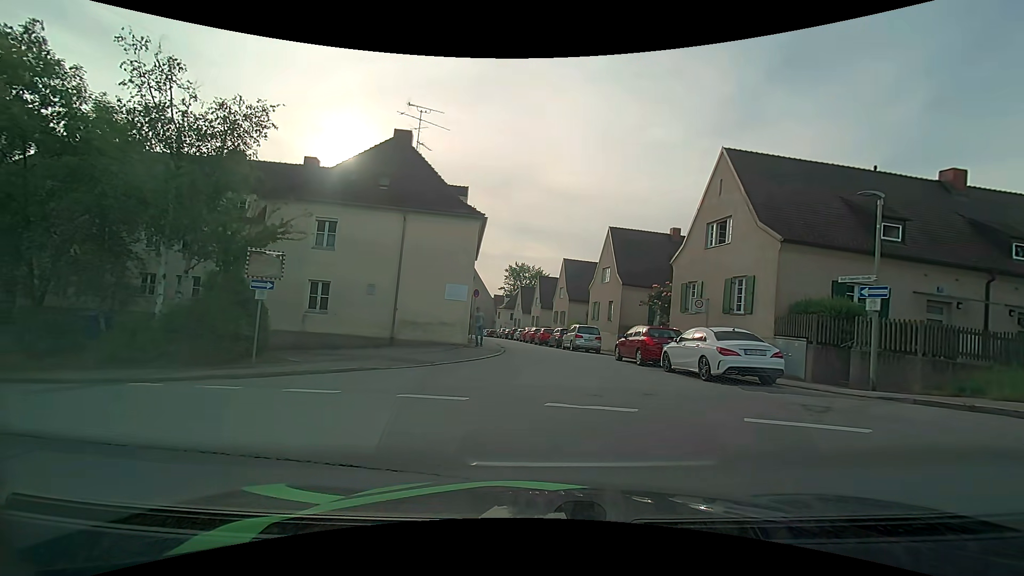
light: Day
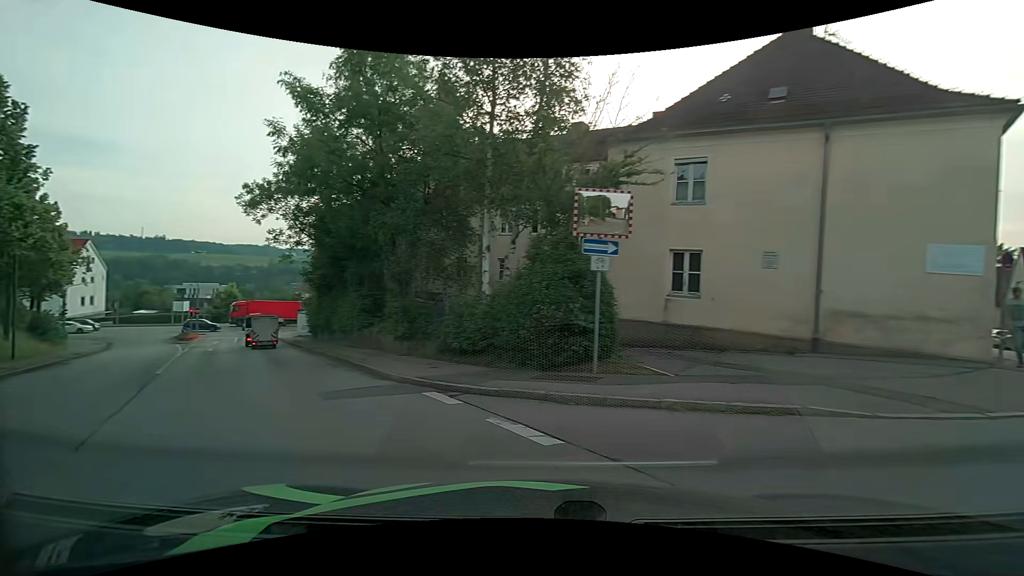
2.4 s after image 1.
(-2.3, +7.7) m; -38°
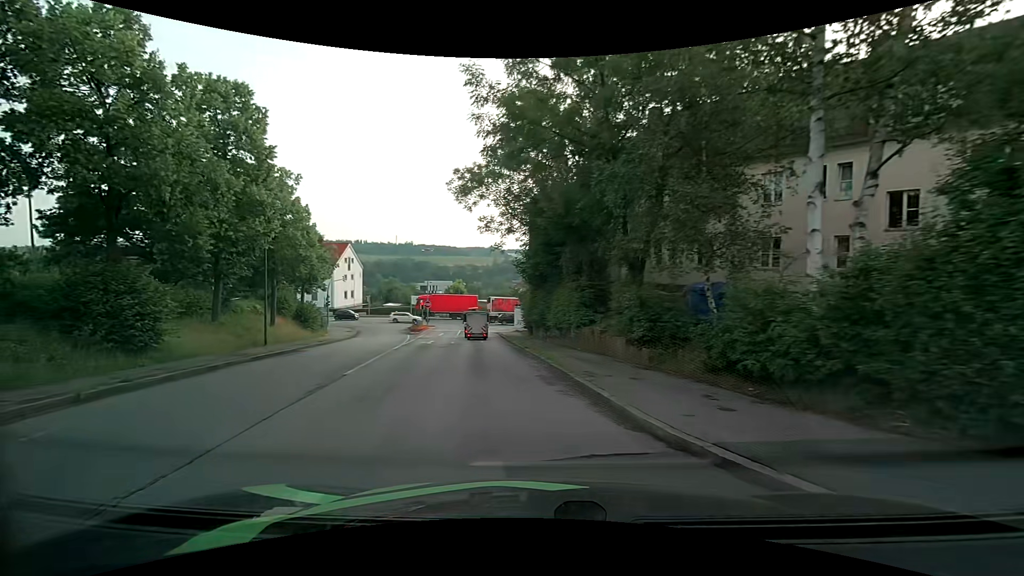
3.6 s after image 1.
(-1.3, +5.5) m; -25°
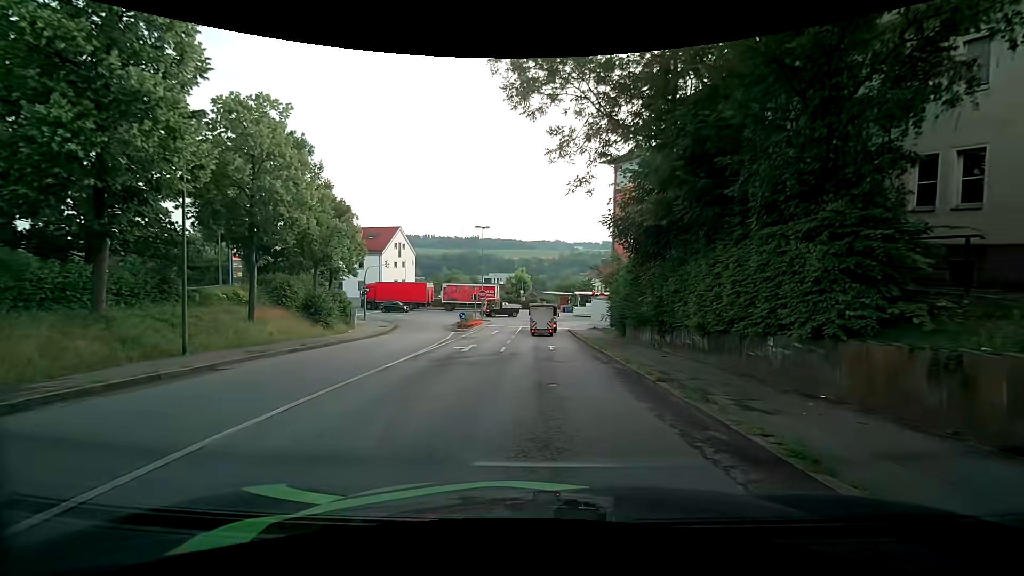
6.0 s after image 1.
(-1.3, +12.8) m; -7°
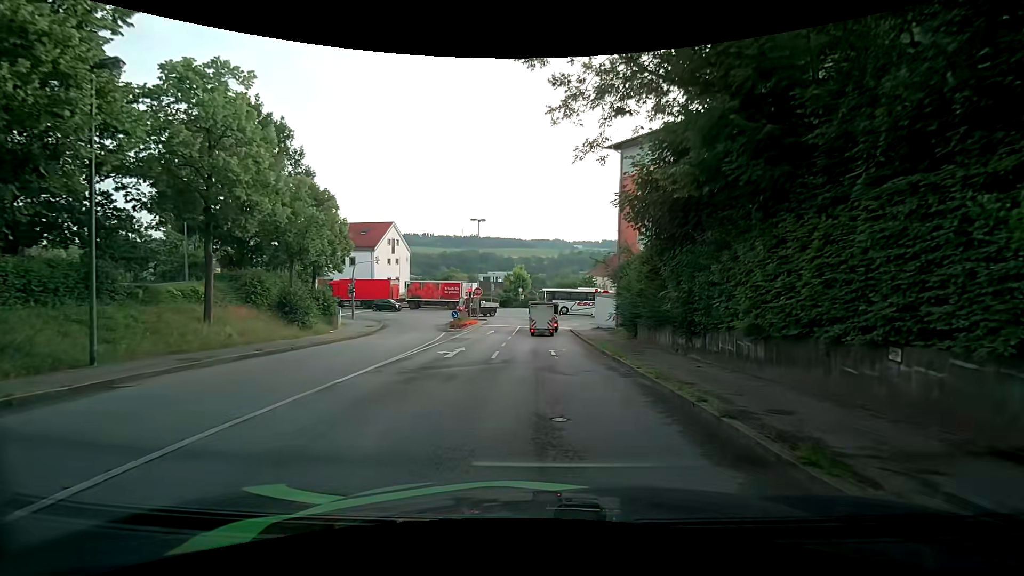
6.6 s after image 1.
(0.0, +3.4) m; 0°
